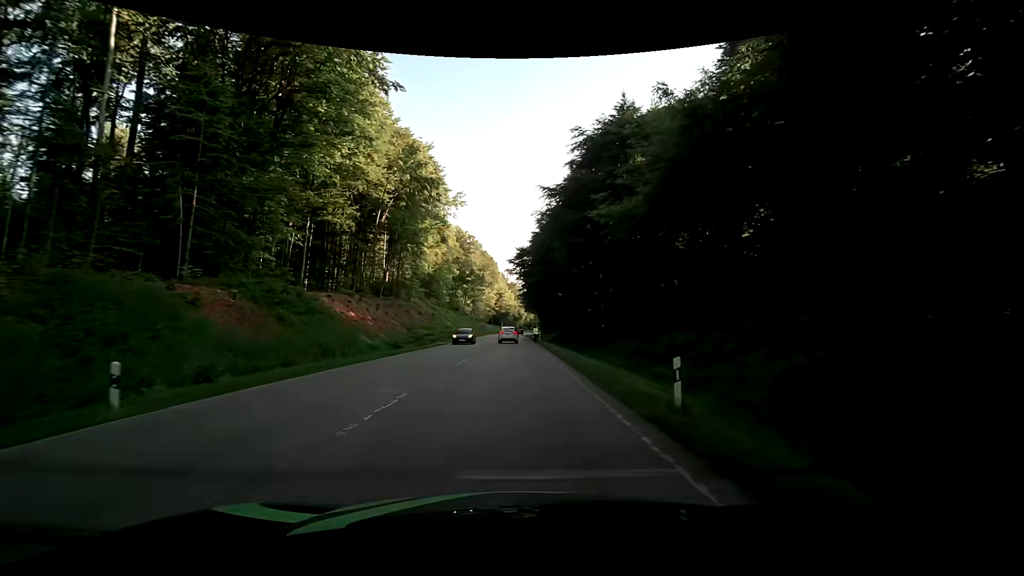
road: secondary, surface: asphalt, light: Day
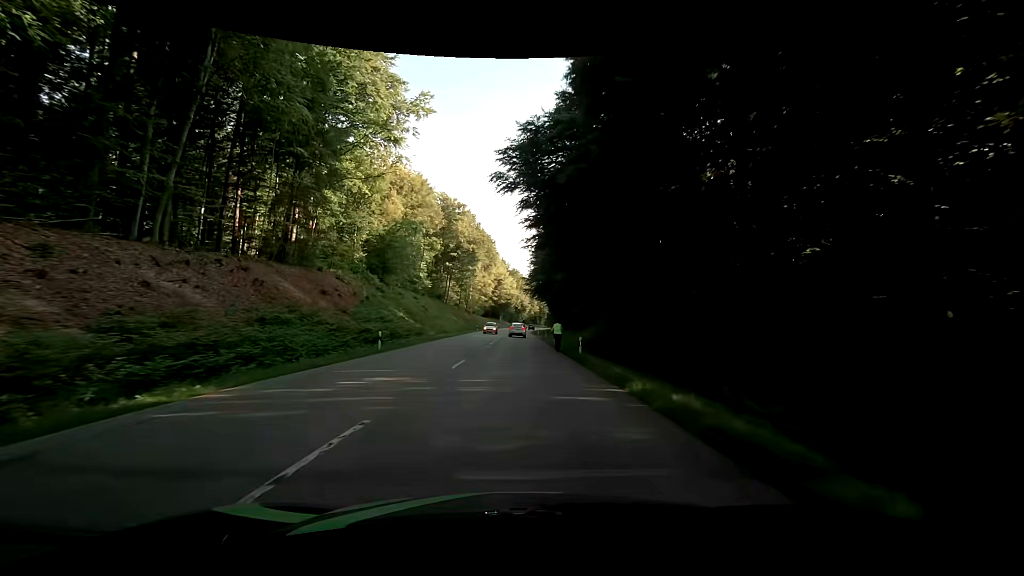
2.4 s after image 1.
(-0.2, +39.7) m; -1°
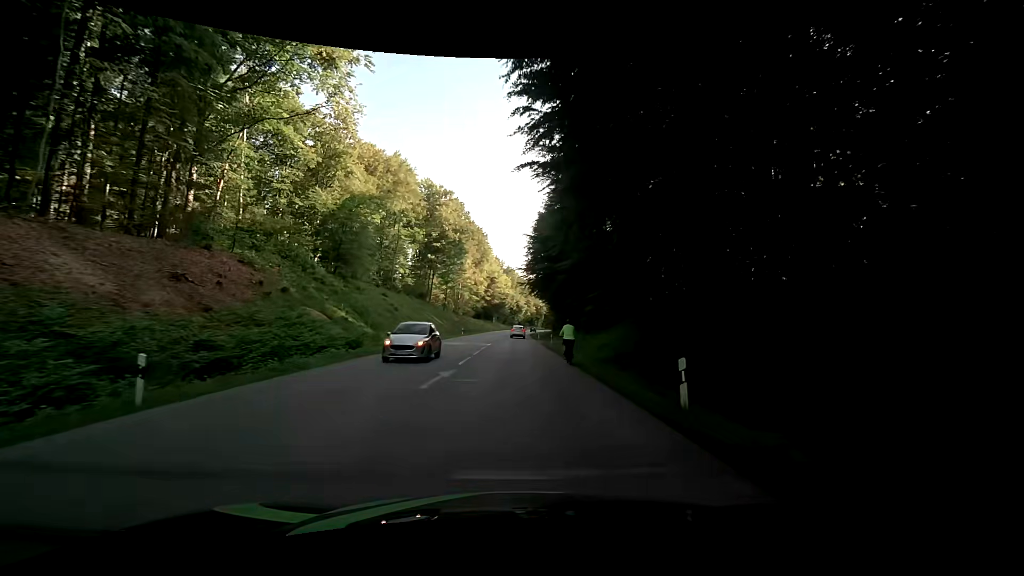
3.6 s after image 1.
(+0.1, +15.9) m; 0°
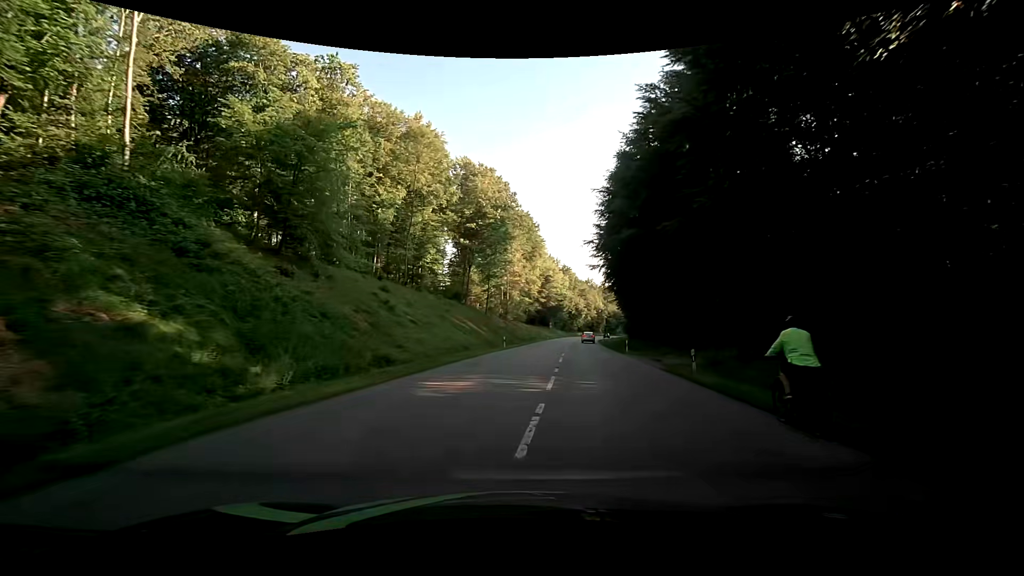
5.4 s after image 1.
(-1.0, +24.5) m; -5°
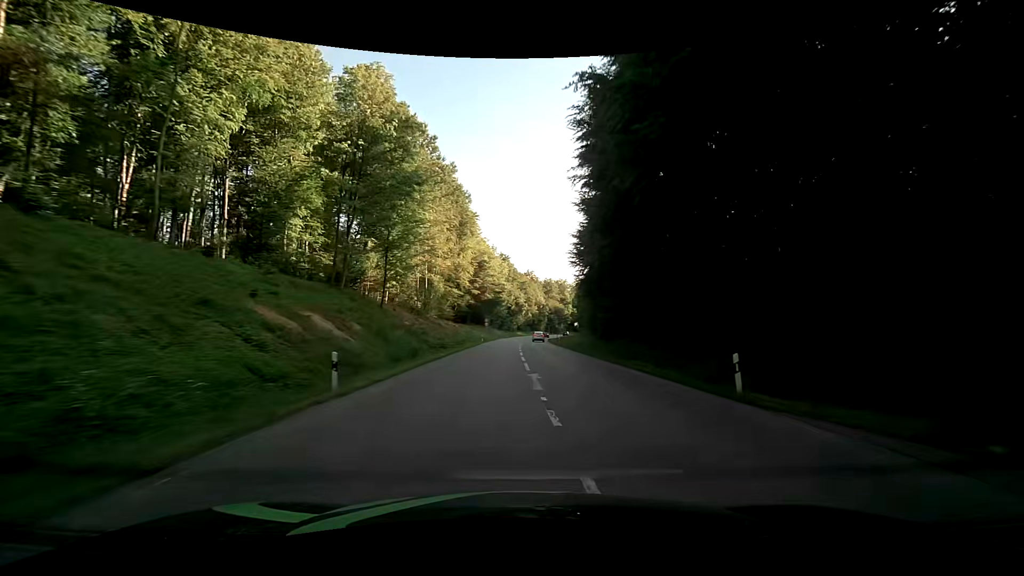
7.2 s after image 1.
(+1.5, +29.5) m; +7°
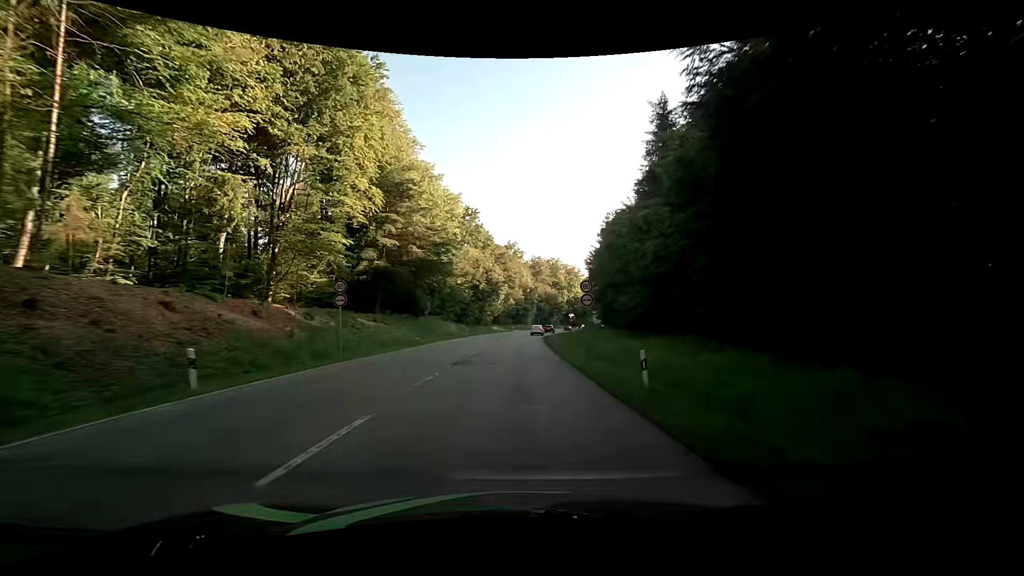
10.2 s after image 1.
(+2.5, +57.5) m; +2°
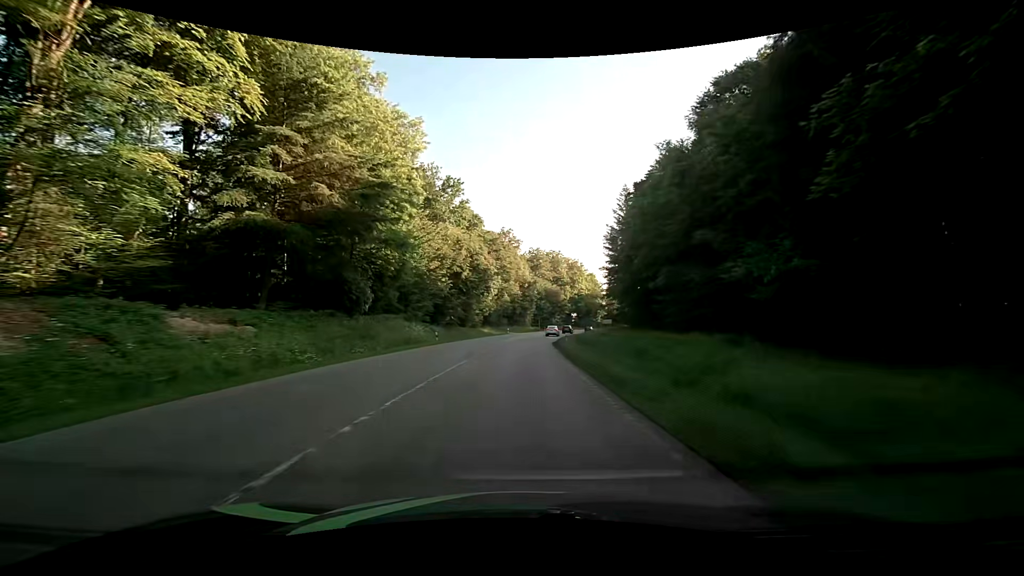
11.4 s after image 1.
(+0.1, +23.1) m; +1°
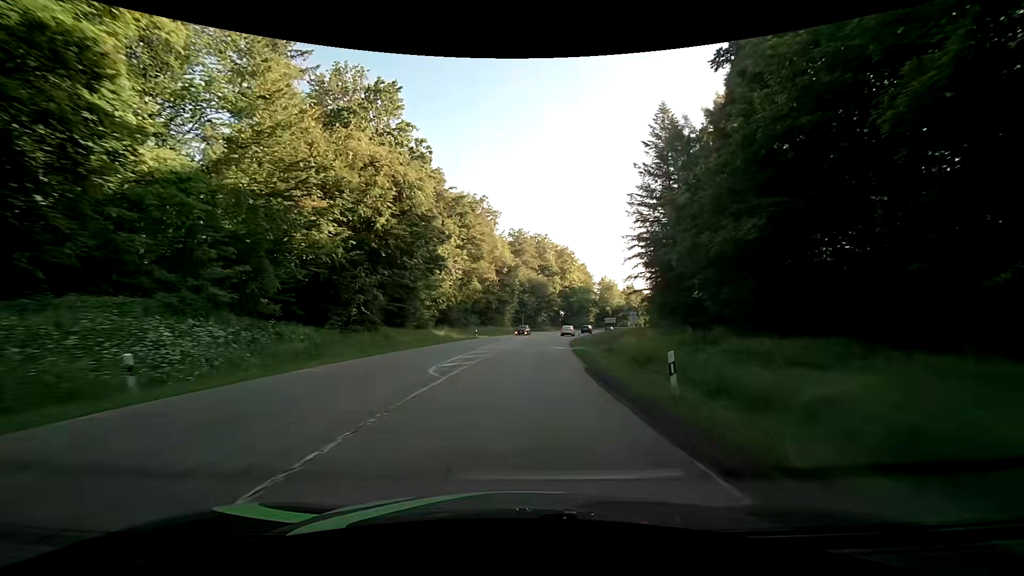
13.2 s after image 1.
(+0.4, +32.8) m; +2°
(0, +10) (+1, +20) (+1, +30) (+2, +40) (+3, +50) (+4, +60) (+6, +70) (+8, +79) (+10, +89) (+13, +99) m
